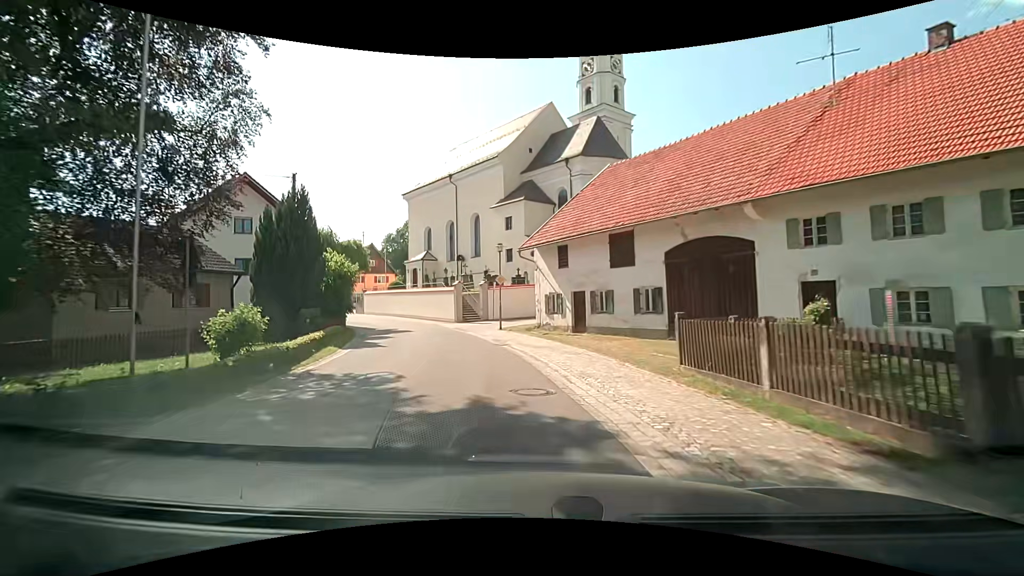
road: tertiary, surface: asphalt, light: Day
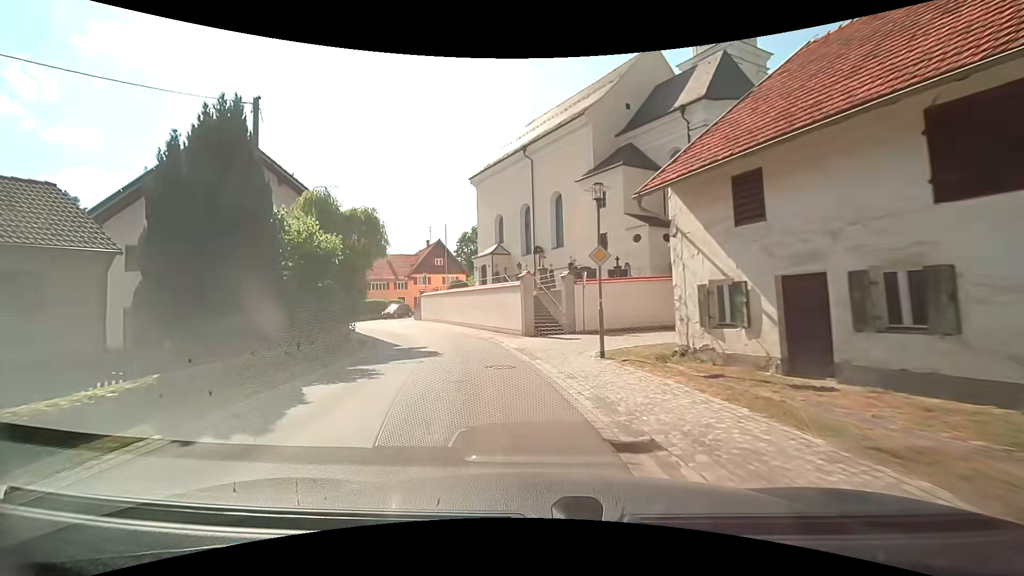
(-1.1, +12.9) m; -9°
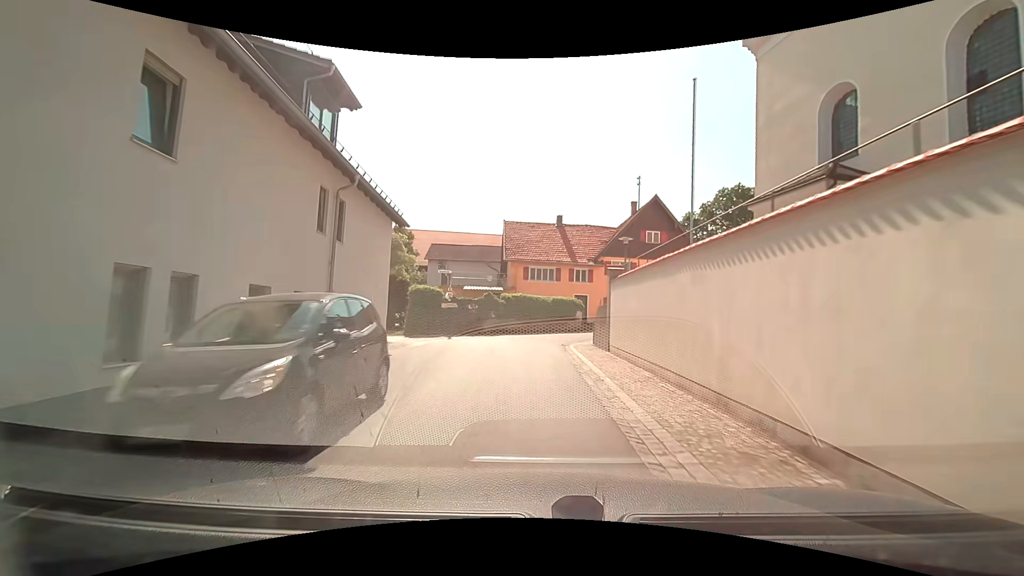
(-6.4, +31.0) m; -23°
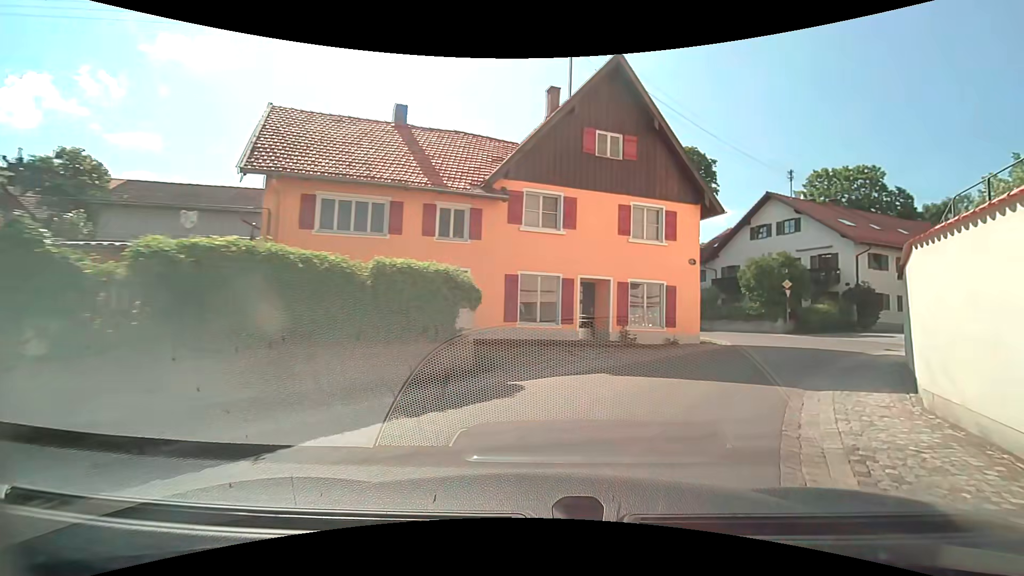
(+0.2, +23.1) m; +17°
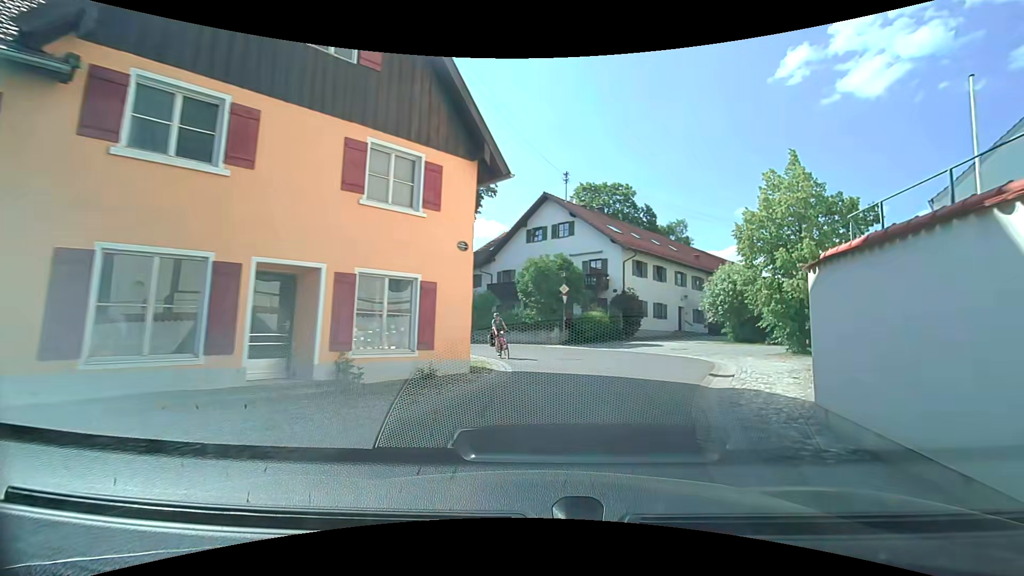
(+1.7, +7.6) m; +25°
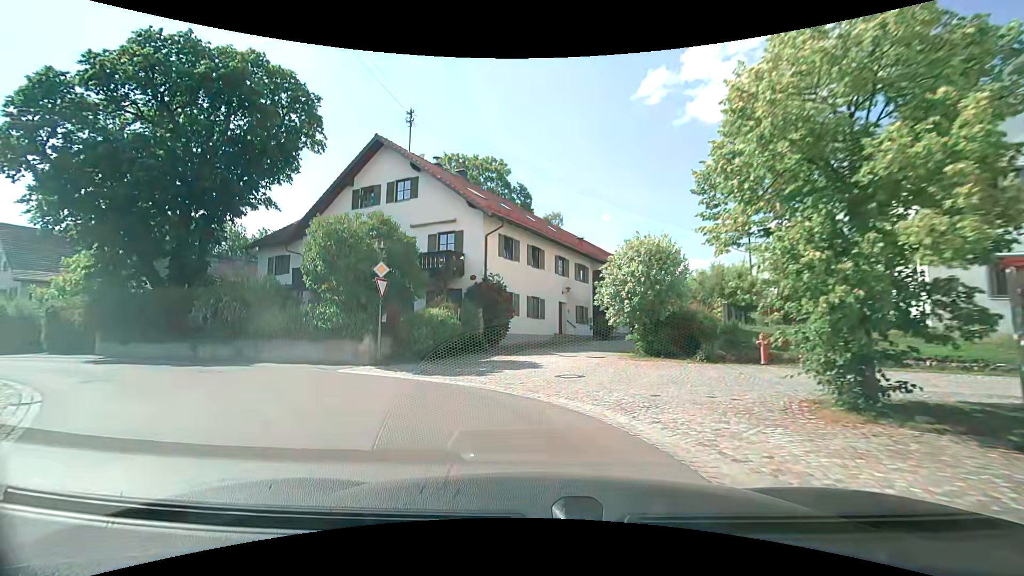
(+2.6, +12.0) m; +17°
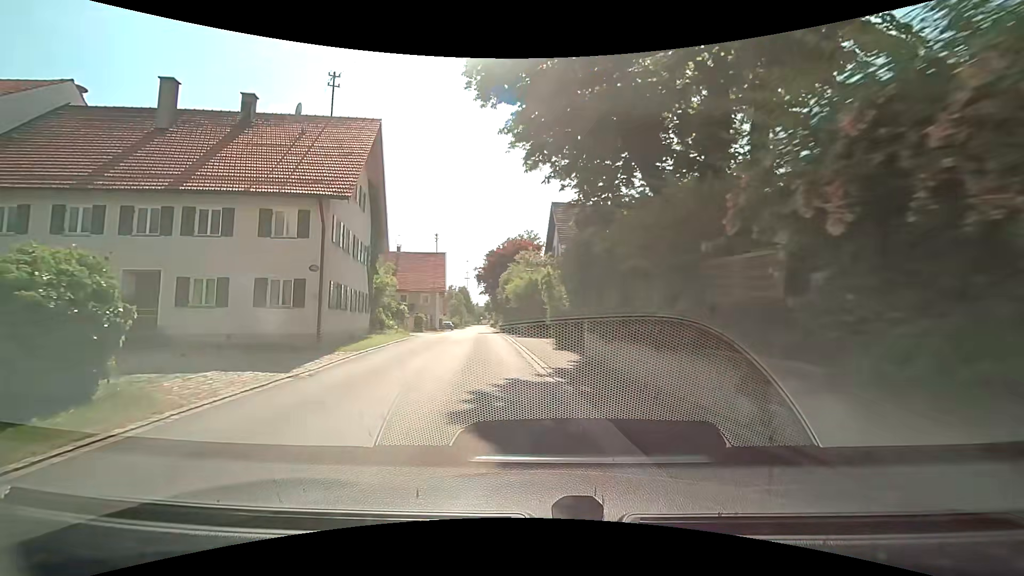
(-11.3, +17.7) m; -61°
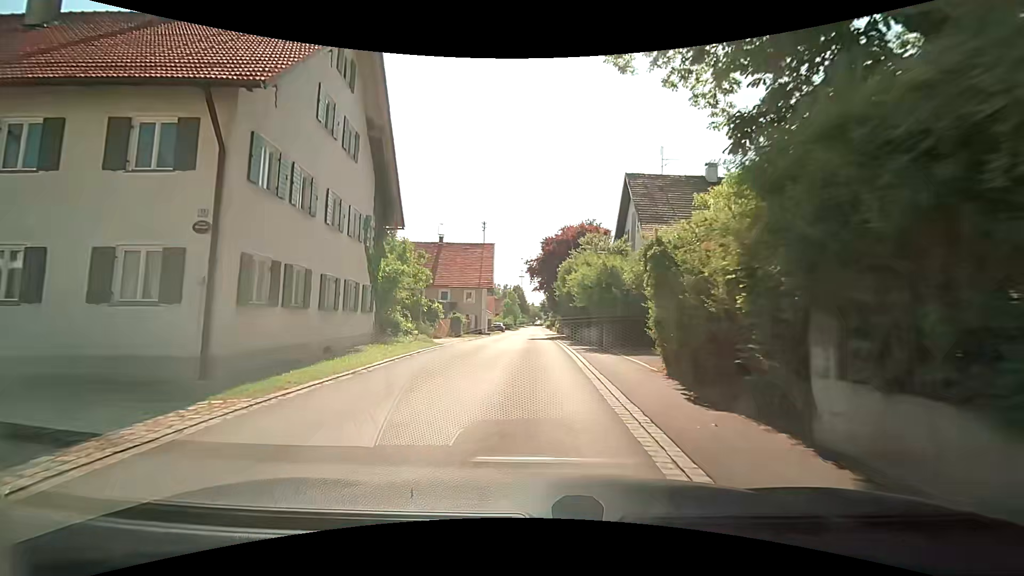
(-0.5, +9.7) m; -6°
(0, +10) (0, +20) (0, +30) (0, +40) (0, +50) (0, +60) (0, +70) (0, +80) (0, +90) (0, +100) m
